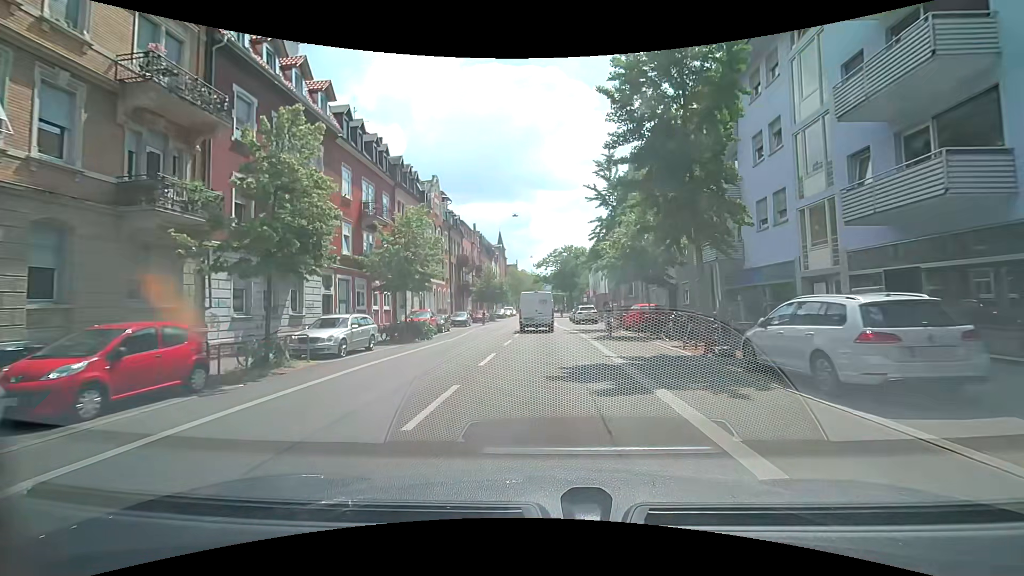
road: secondary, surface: asphalt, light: Day
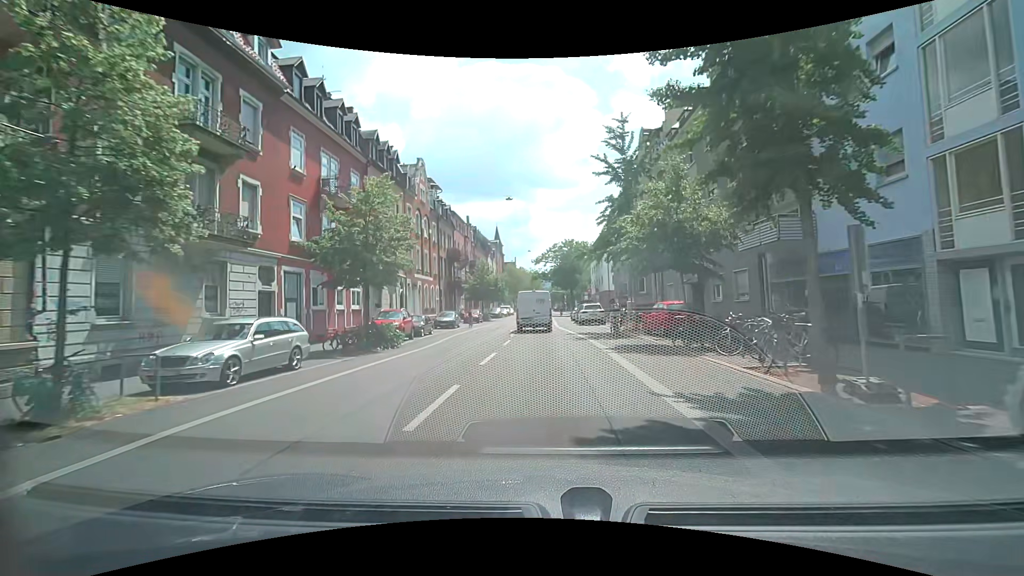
(+0.1, +6.0) m; +1°
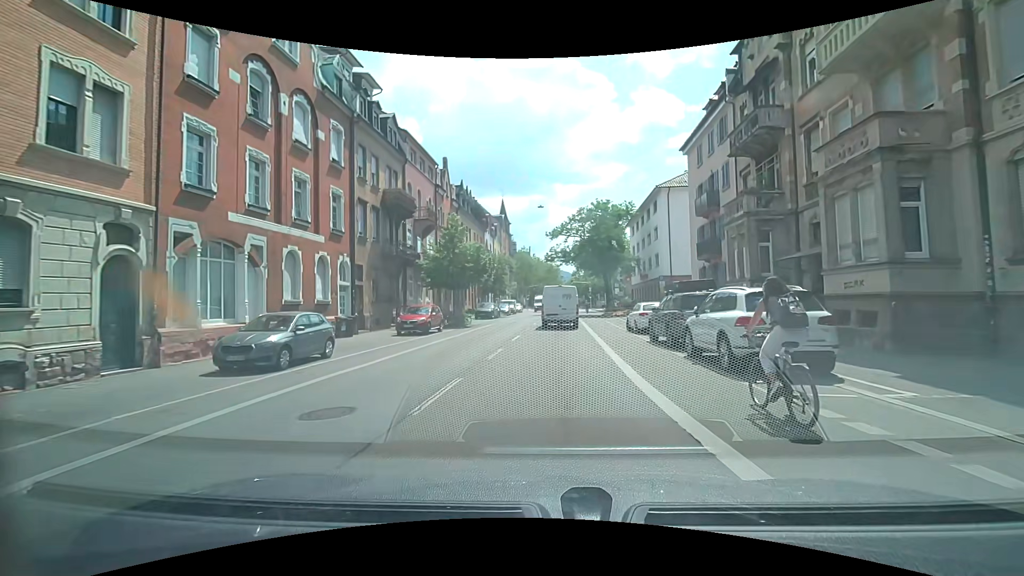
(-0.3, +29.2) m; -1°
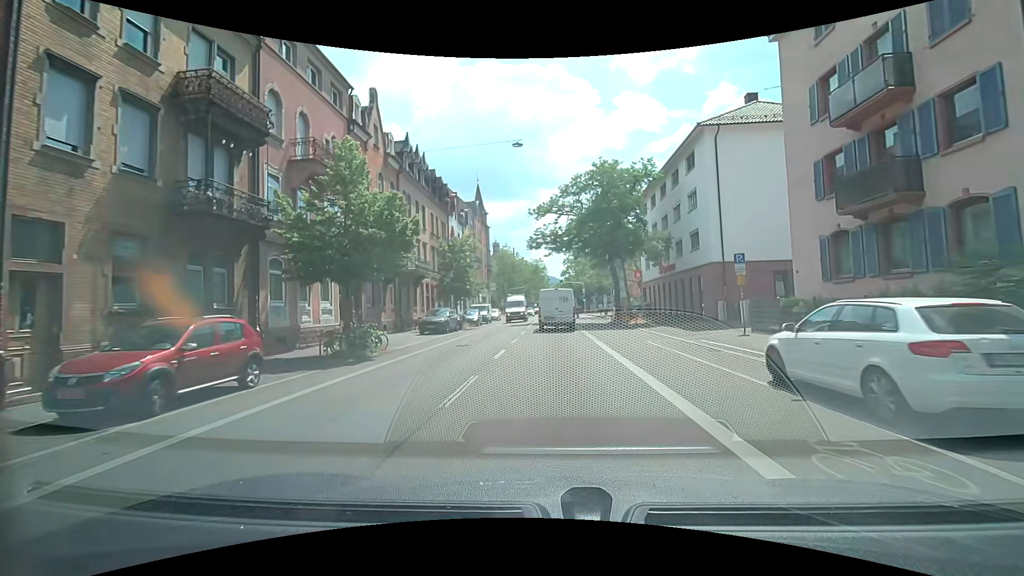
(0.0, +17.4) m; +1°
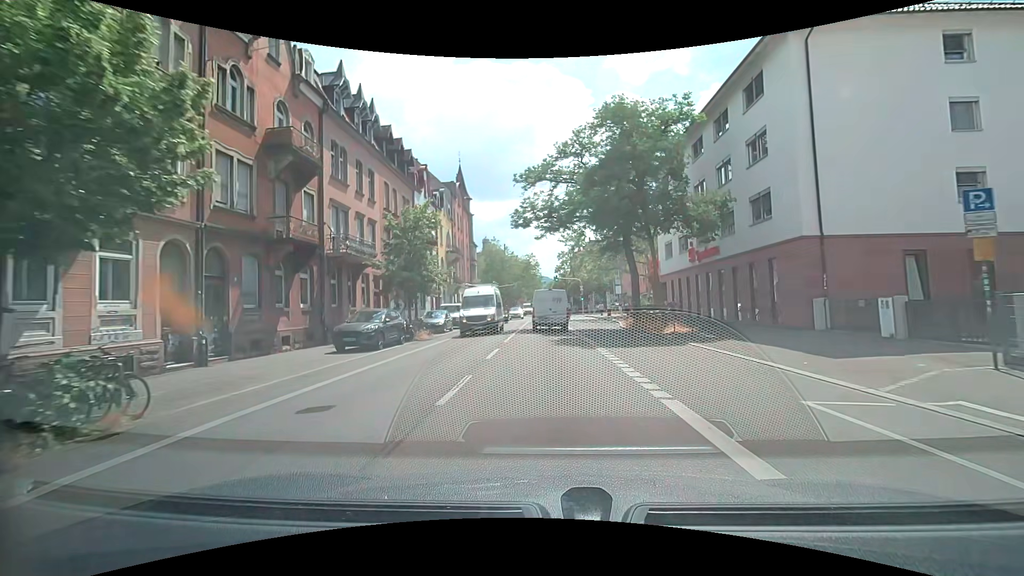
(+0.2, +11.7) m; +1°
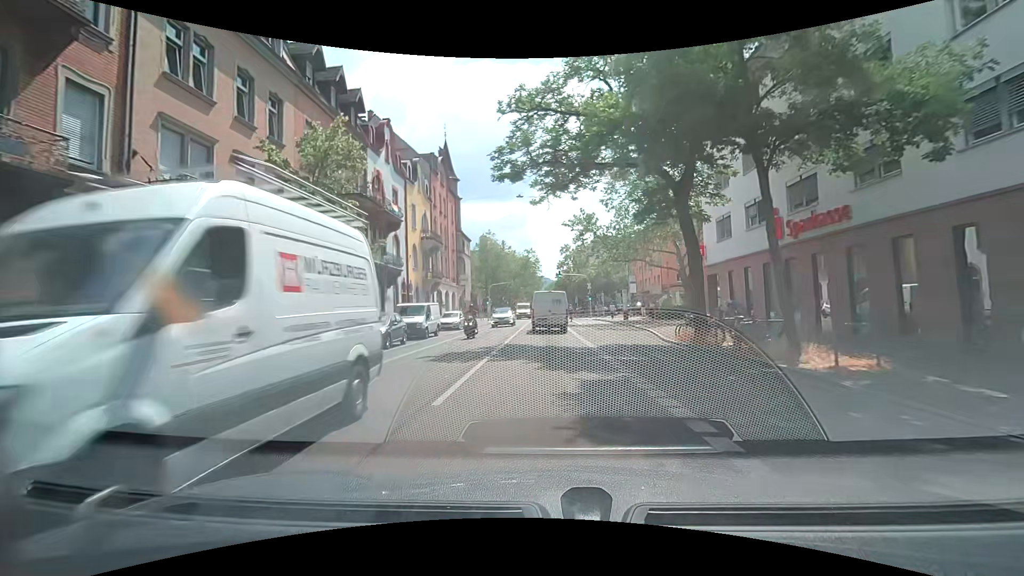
(0.0, +12.0) m; -1°
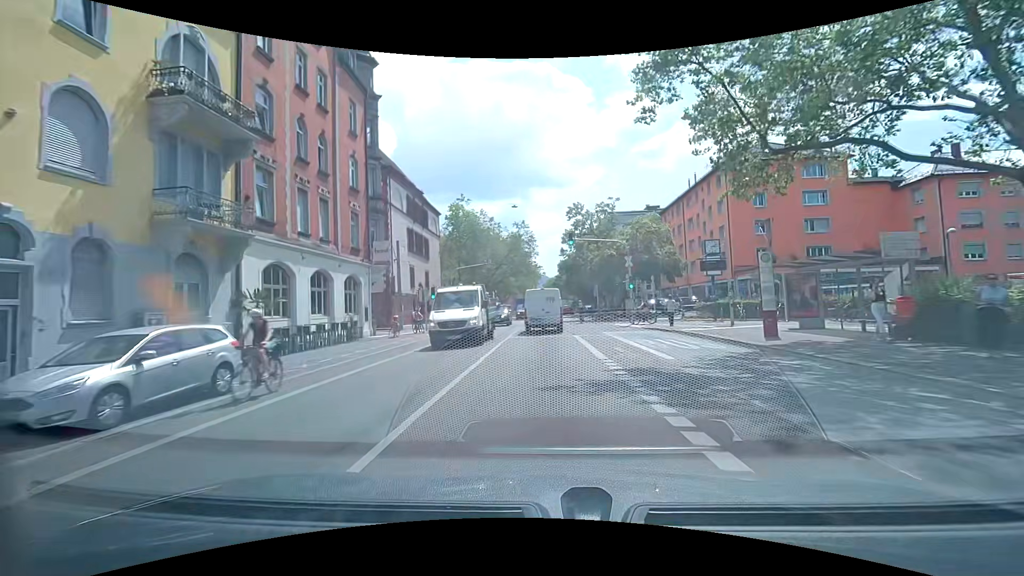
(+0.4, +31.2) m; 0°
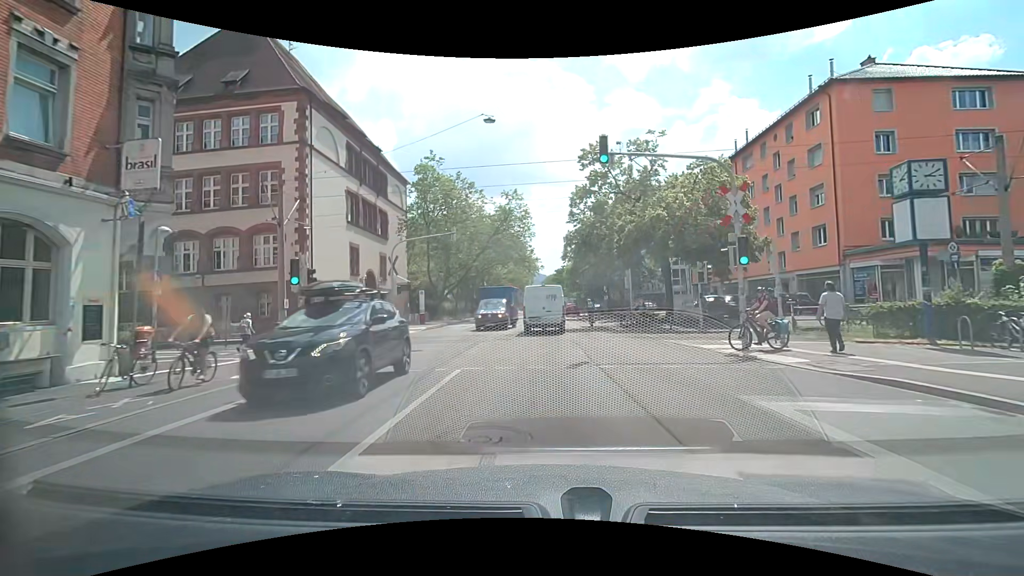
(+0.3, +18.6) m; +1°
(0, +10) (0, +20) (0, +30) (0, +40) (0, +50) (0, +60) (-1, +70) (-1, +80) (-1, +90) (-1, +100) m
